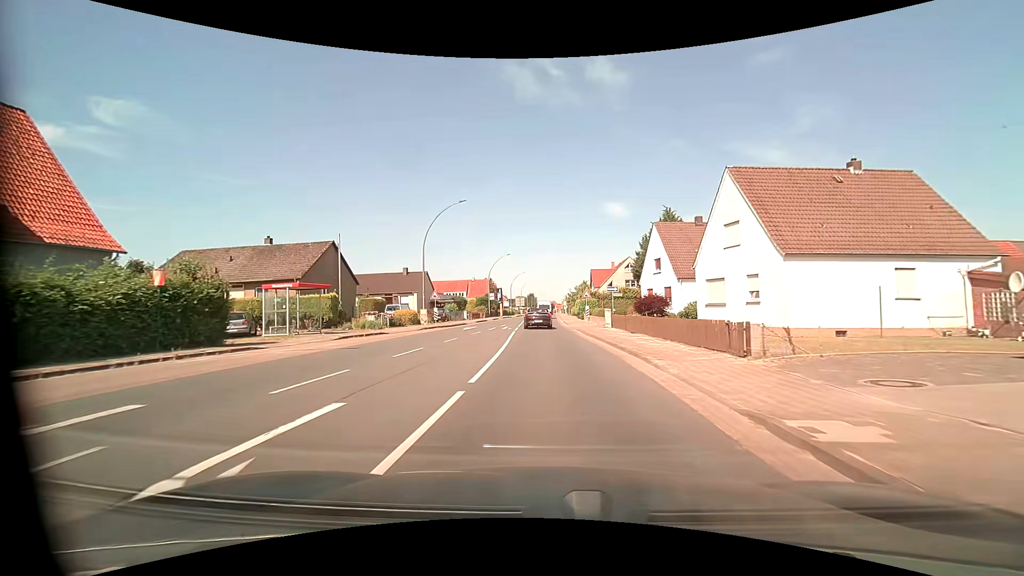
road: primary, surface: asphalt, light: Day
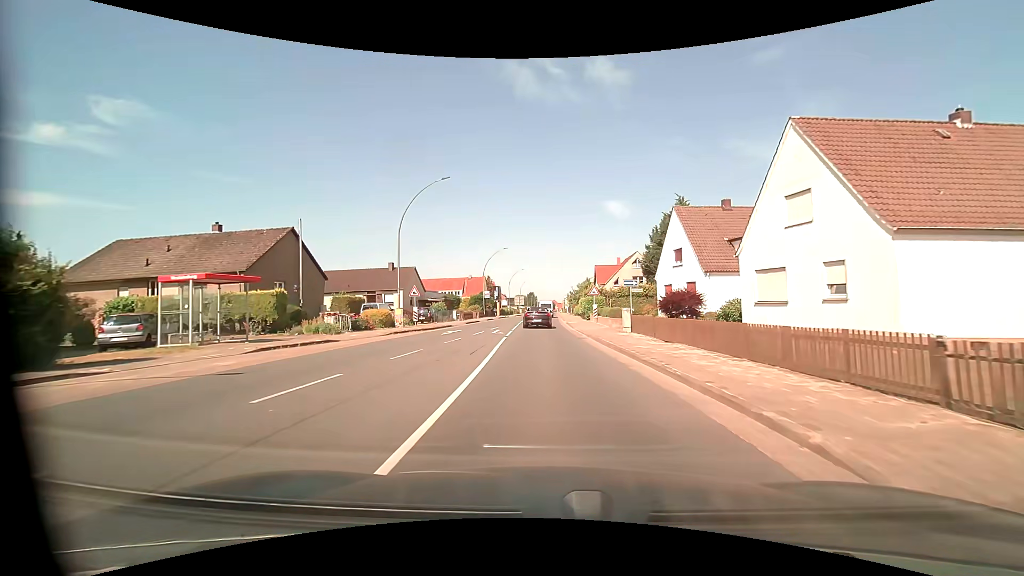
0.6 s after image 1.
(0.0, +6.9) m; 0°
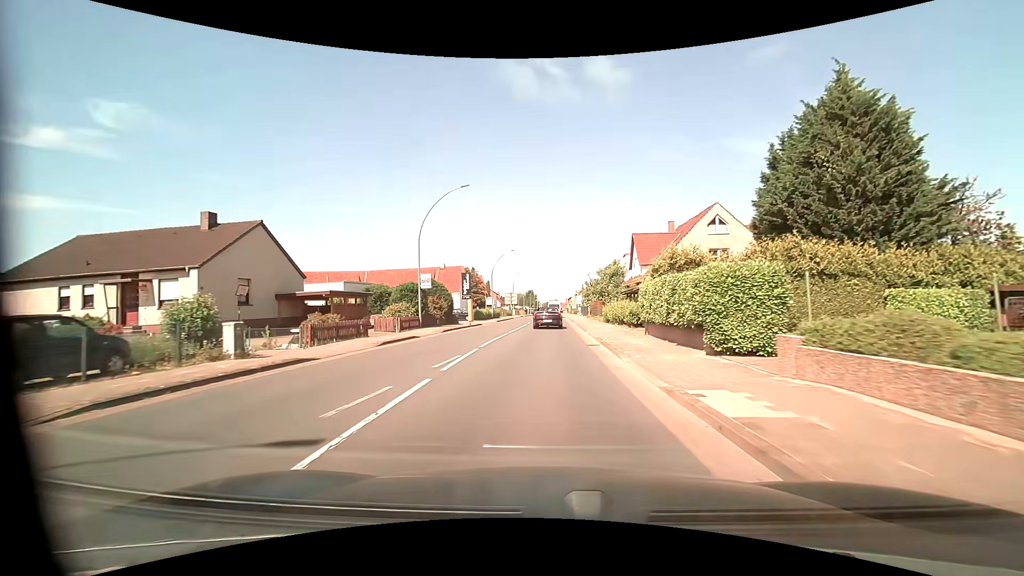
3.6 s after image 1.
(-0.3, +36.0) m; 0°
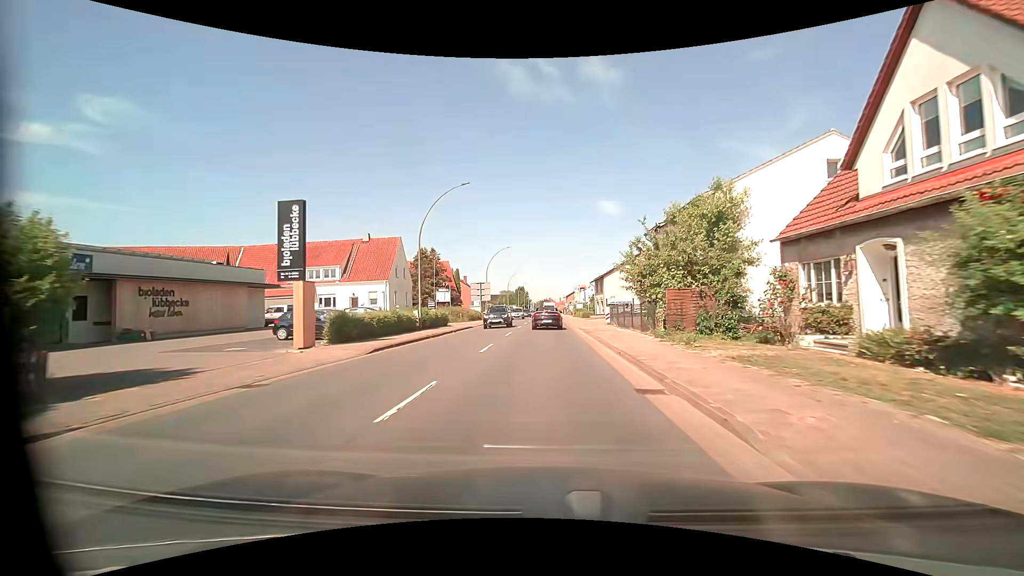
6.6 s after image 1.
(+0.3, +38.3) m; +1°
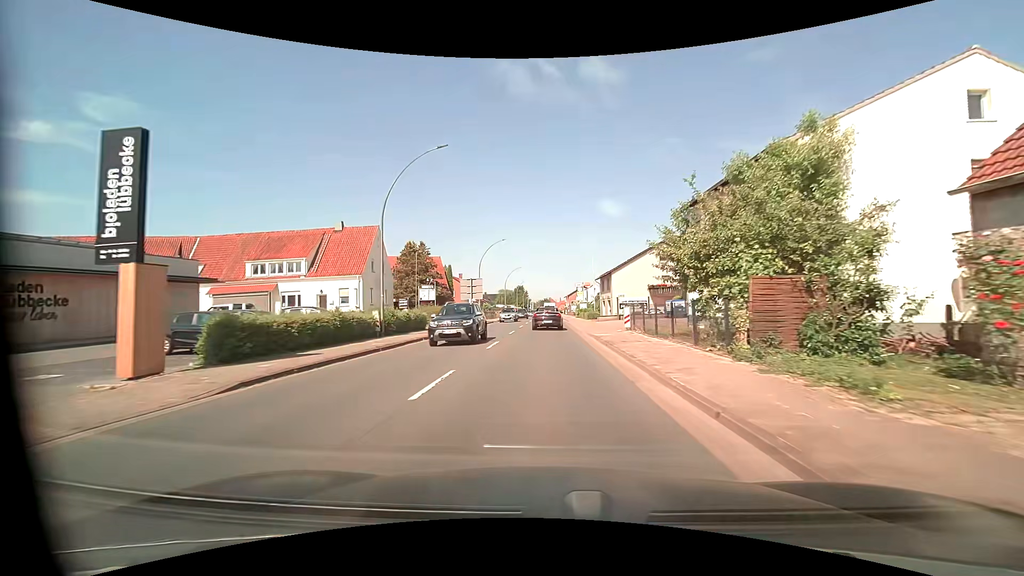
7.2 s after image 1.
(0.0, +7.8) m; 0°
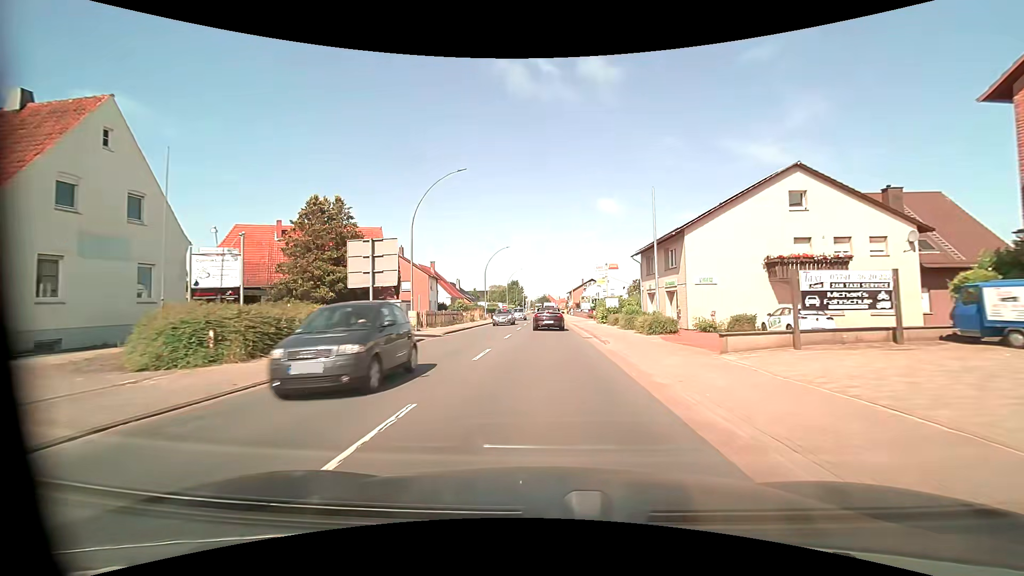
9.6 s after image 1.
(+0.1, +31.3) m; 0°
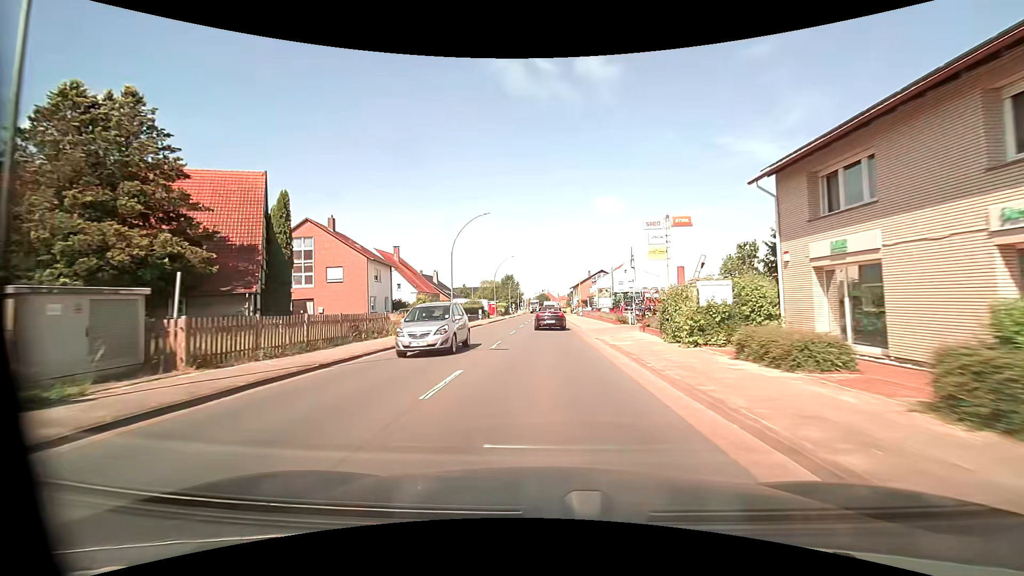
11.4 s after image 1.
(+0.1, +23.7) m; 0°
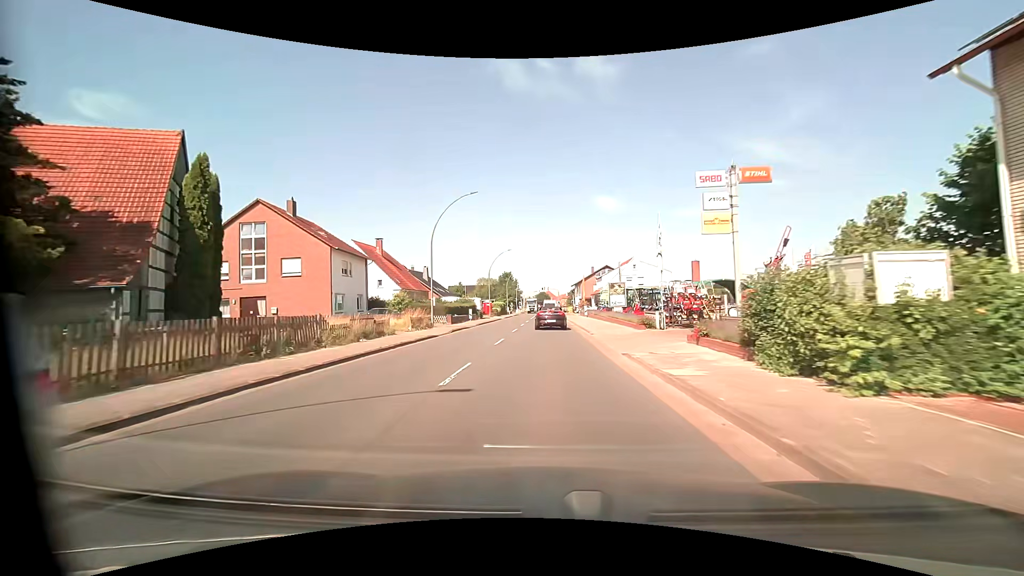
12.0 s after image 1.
(0.0, +7.9) m; 0°
(0, +10) (0, +20) (0, +30) (0, +40) (0, +50) (0, +60) (0, +70) (0, +80) (0, +90) (0, +100) m
